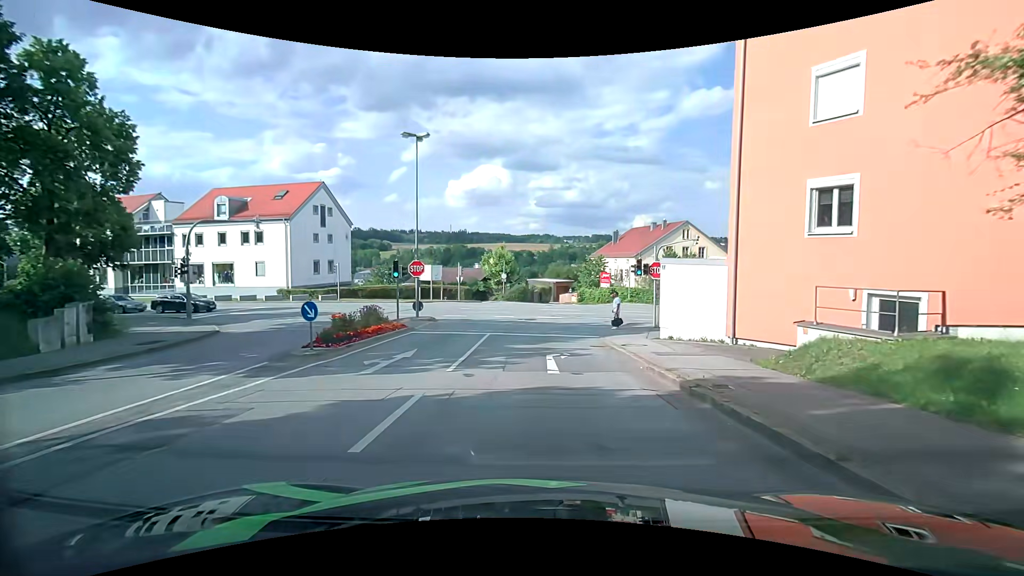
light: Day
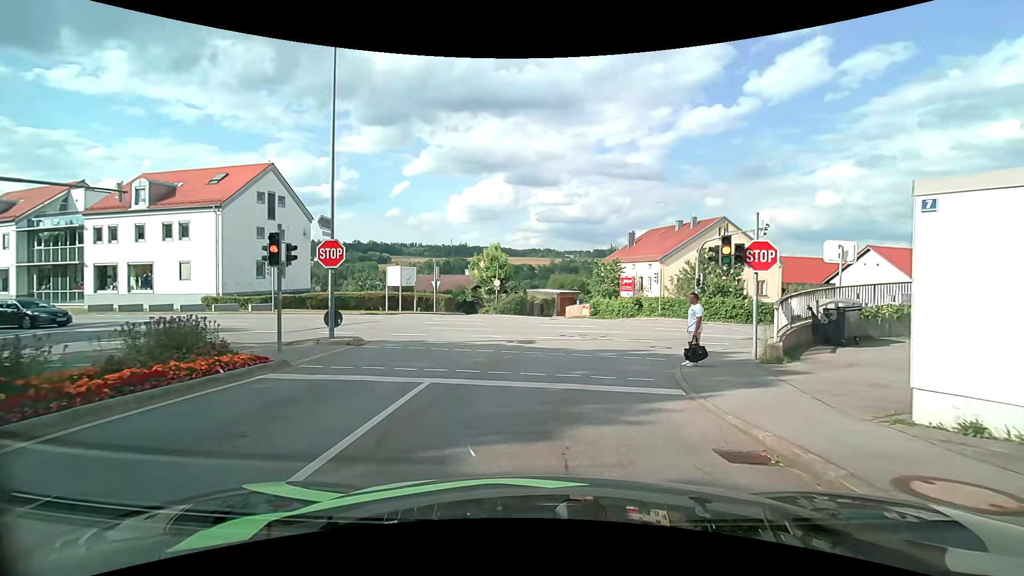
(0.0, +11.6) m; 0°
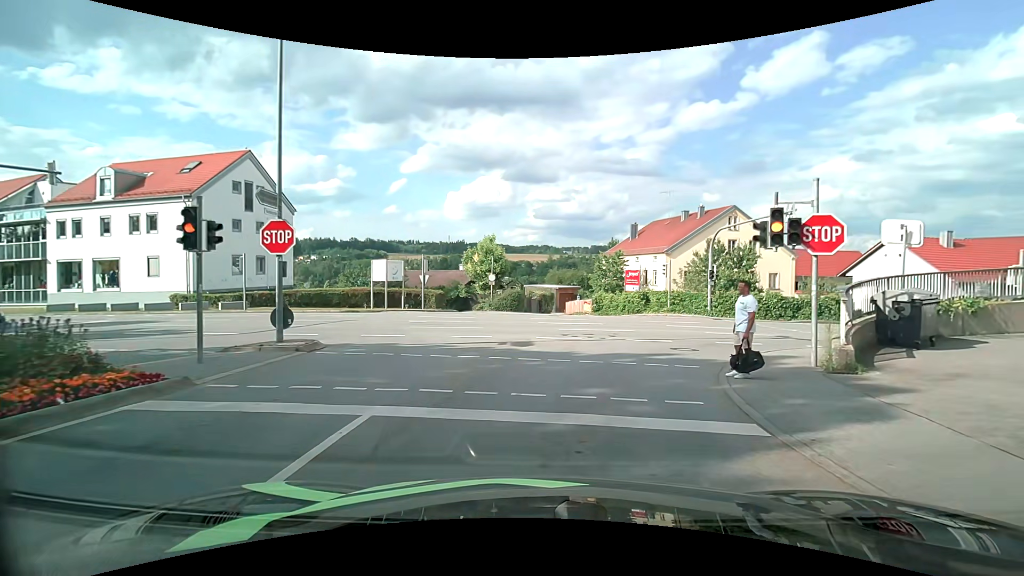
(0.0, +3.1) m; +1°
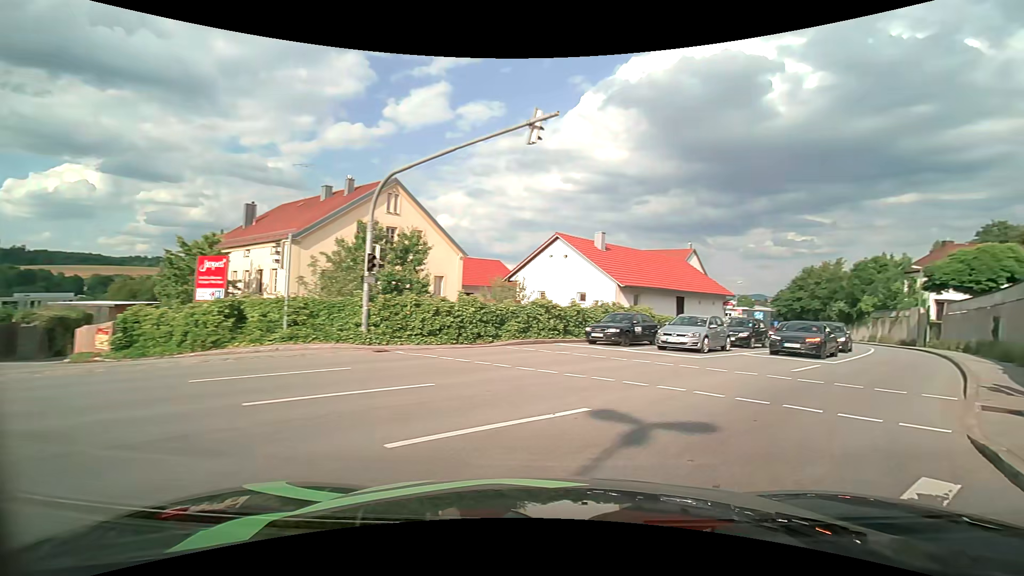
(+3.4, +16.8) m; +38°
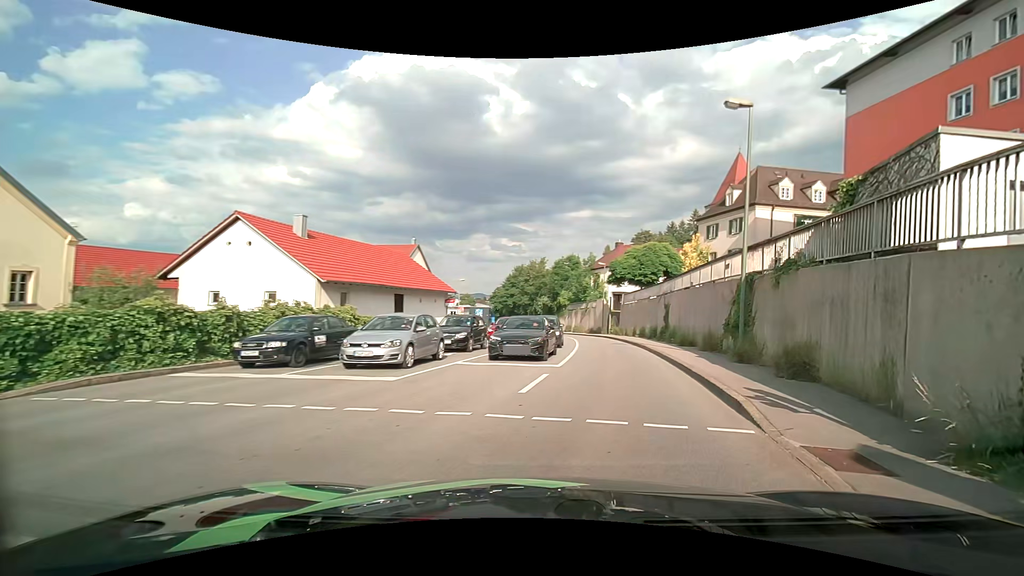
(+1.6, +6.2) m; +30°
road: tertiary
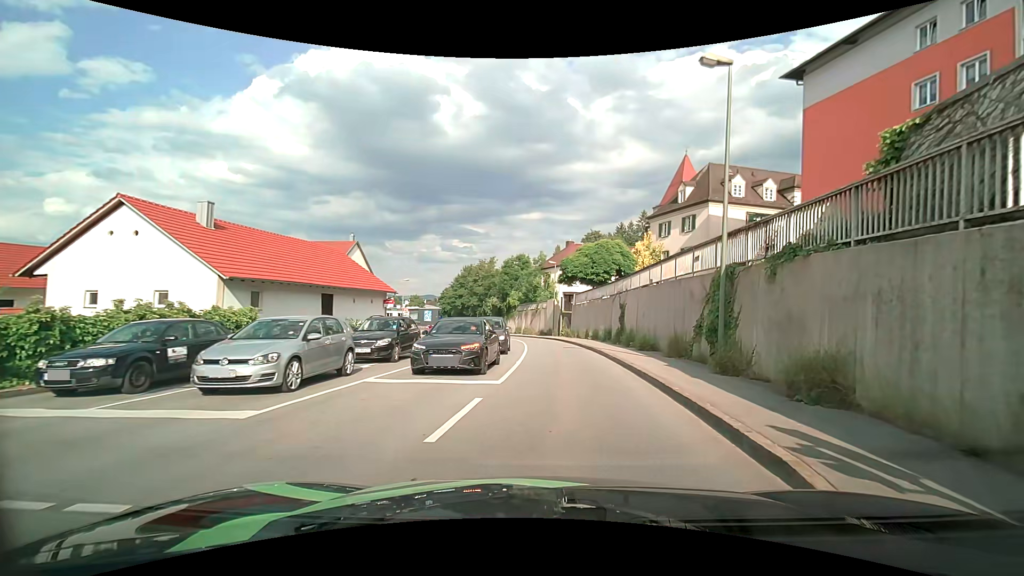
(+0.2, +3.3) m; +6°
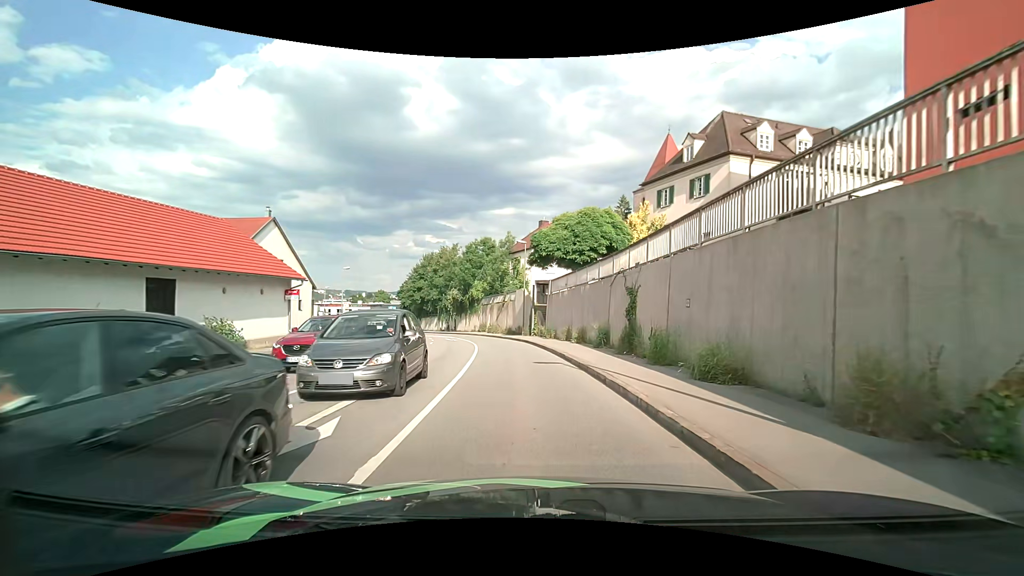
(+0.8, +11.7) m; +5°
